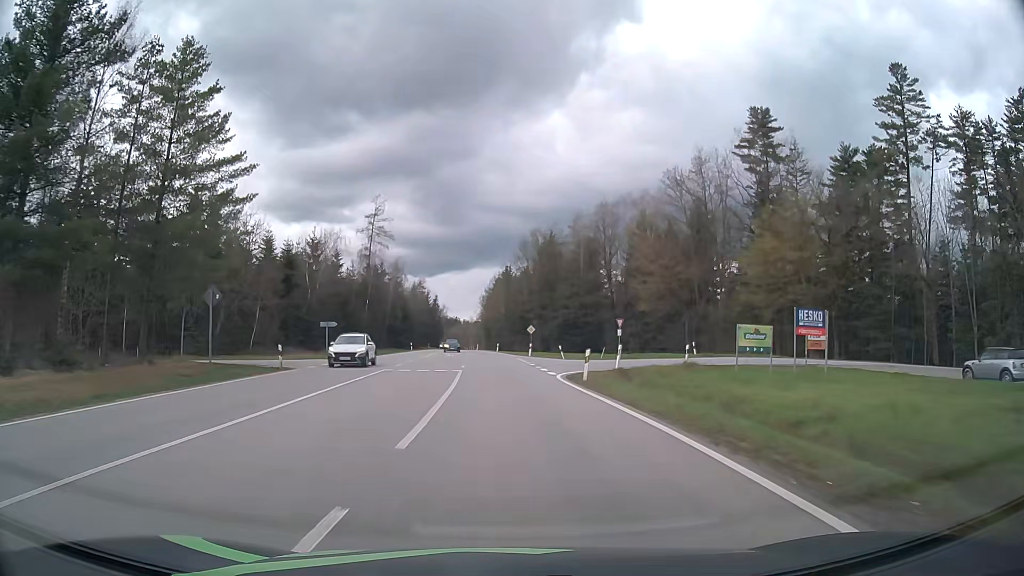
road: secondary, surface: asphalt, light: Day
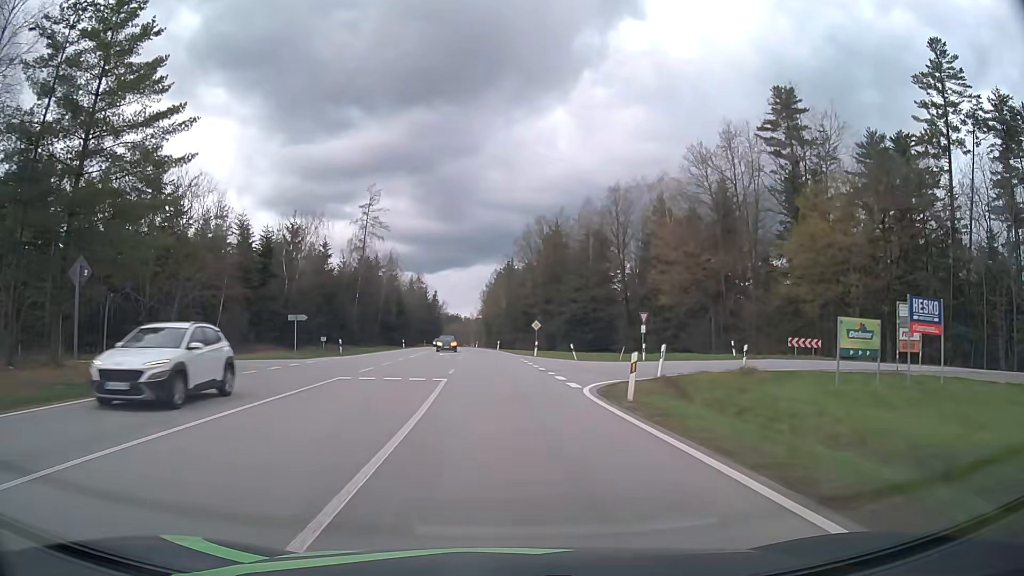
(0.0, +7.9) m; 0°
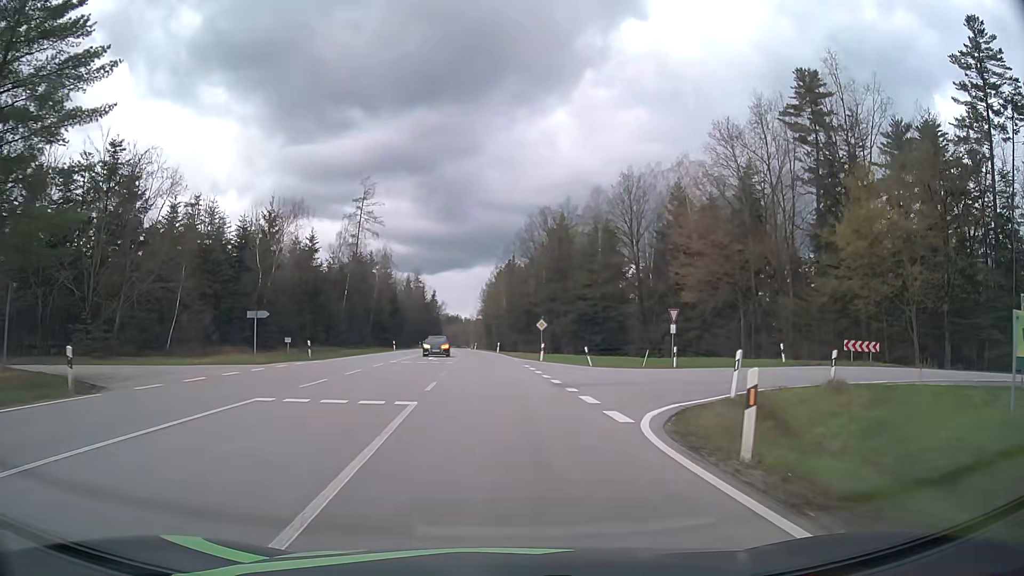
(0.0, +7.1) m; 0°
(0, +10) (+4, +19) (+13, +23) (+22, +20) (+28, +12) (+32, +3) (+35, -6) (+39, -16) (+43, -25) (+47, -34) m
